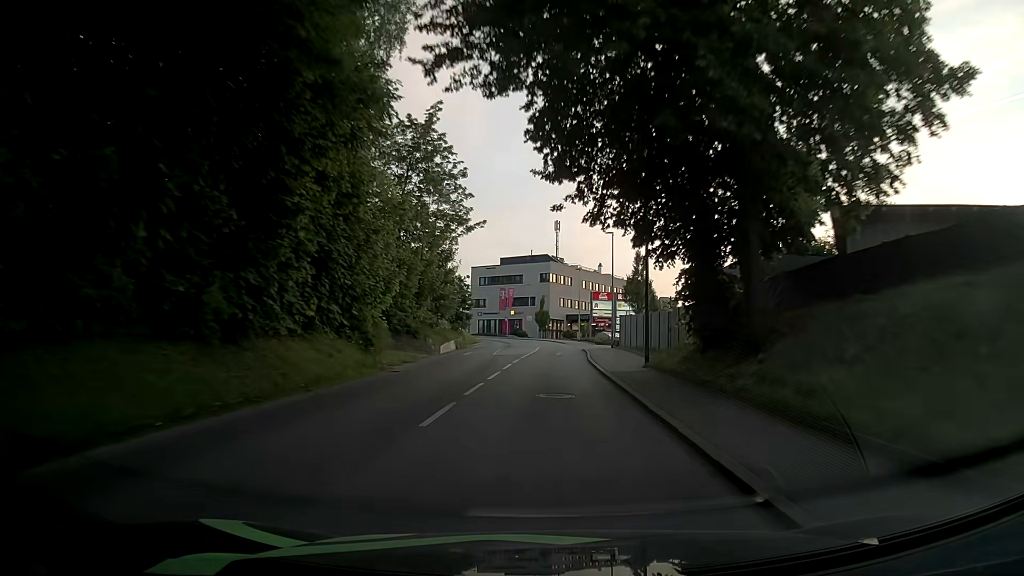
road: tertiary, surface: asphalt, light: Day
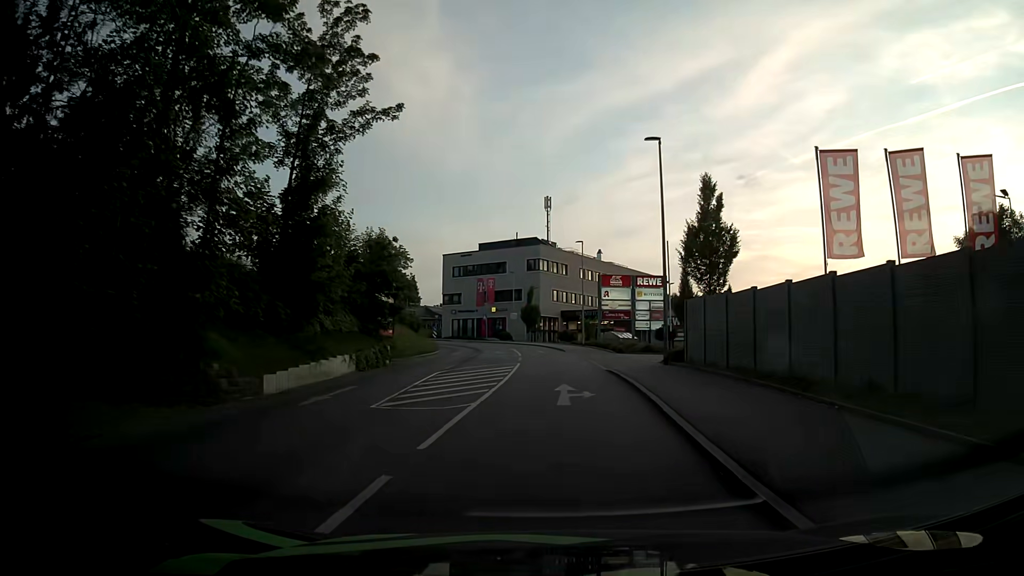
(+0.1, +24.0) m; +1°
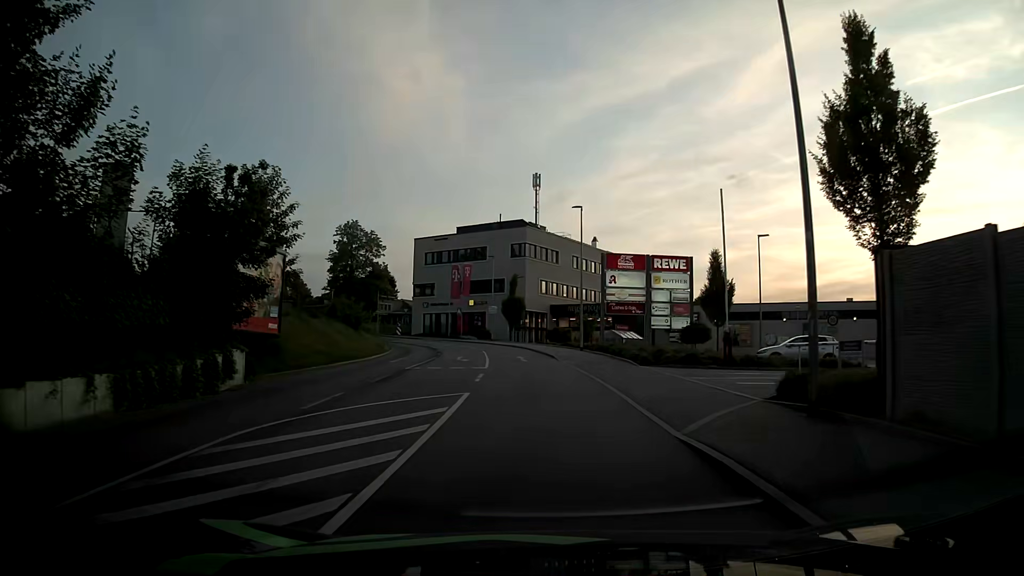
(+0.2, +14.3) m; +1°
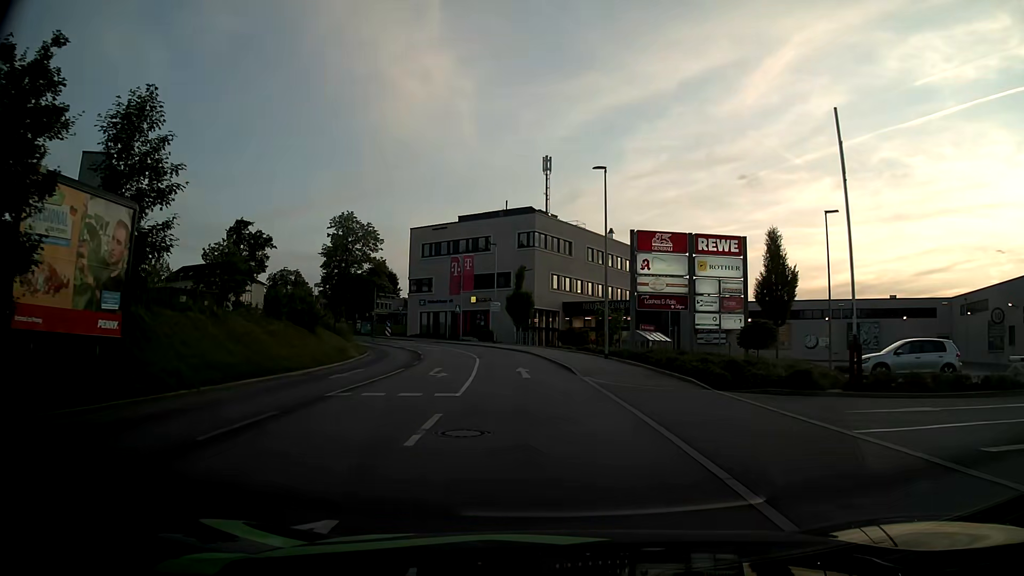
(0.0, +9.6) m; -1°
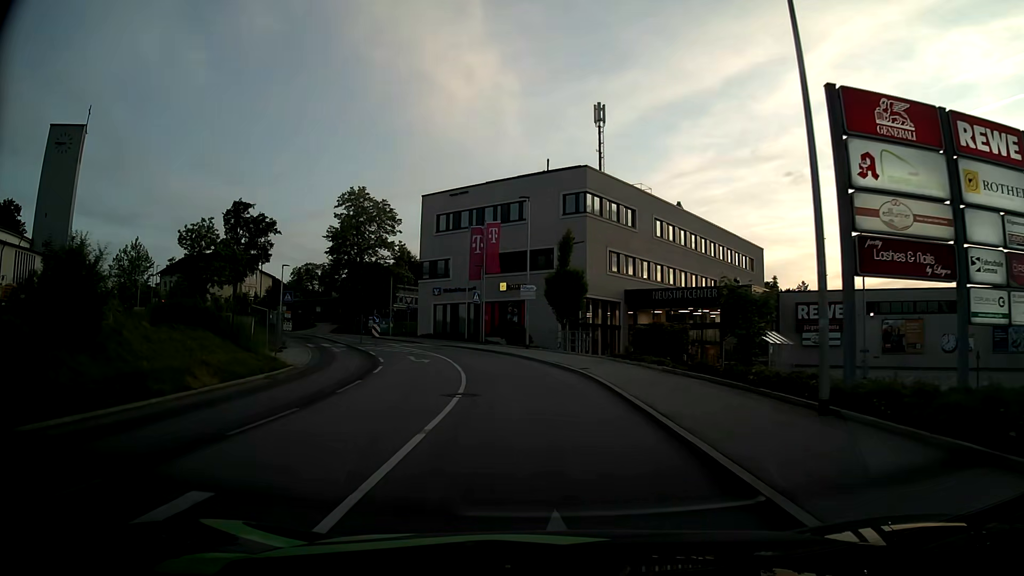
(-0.4, +19.2) m; -4°
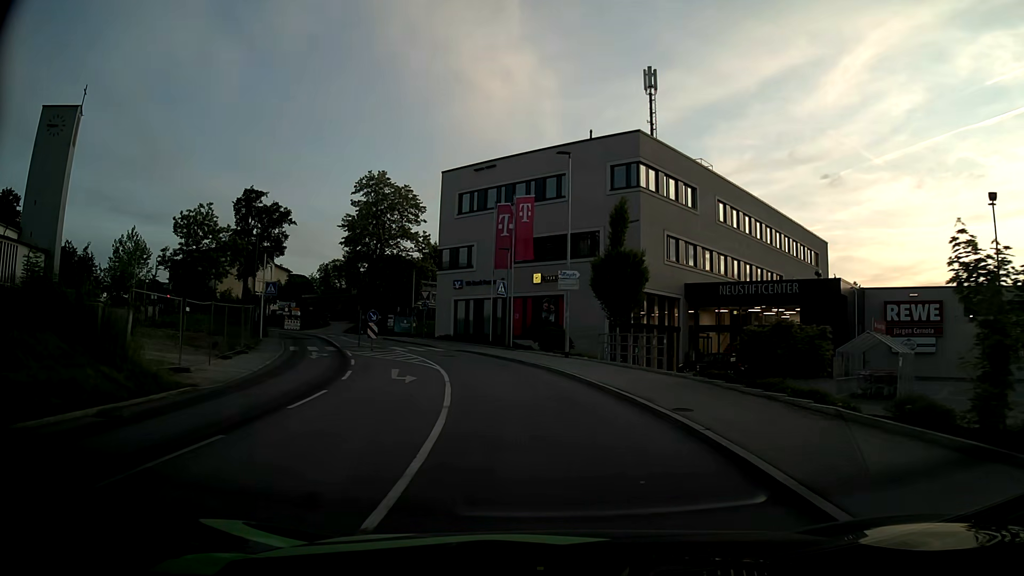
(-0.3, +9.6) m; -3°
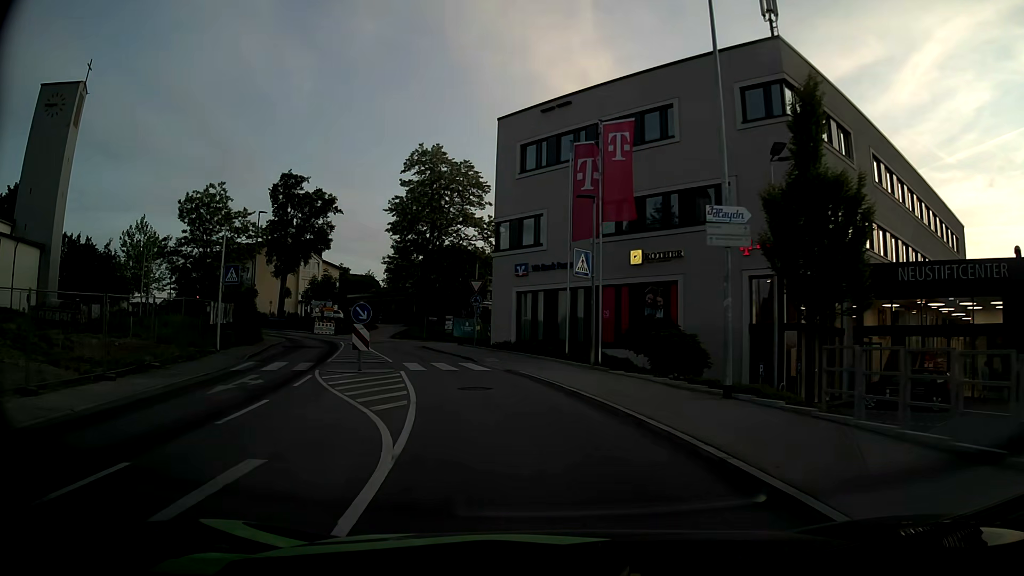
(-0.8, +14.4) m; -7°
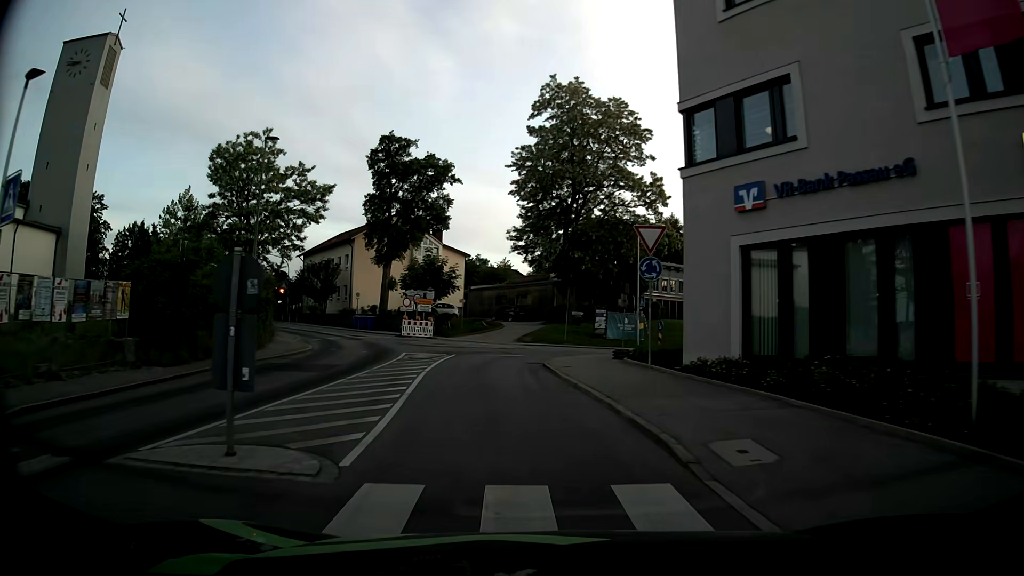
(-2.1, +18.9) m; -13°
